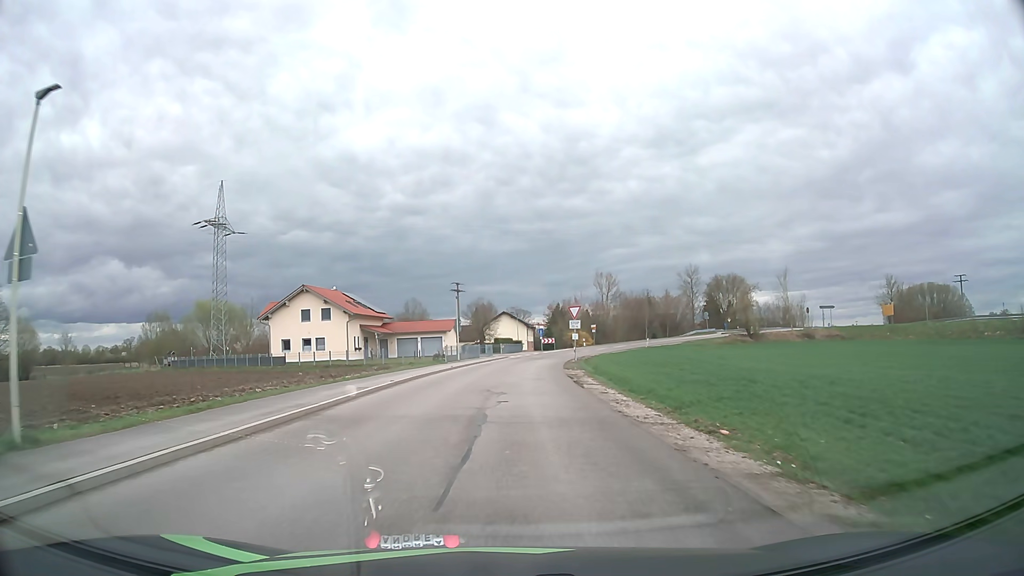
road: unclassified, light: Day
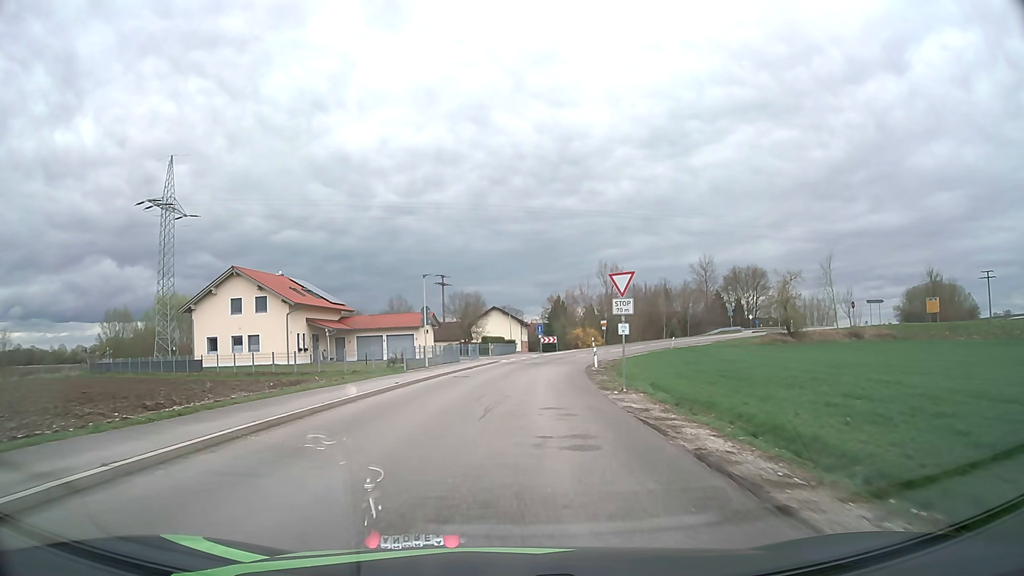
(+0.1, +16.8) m; +1°
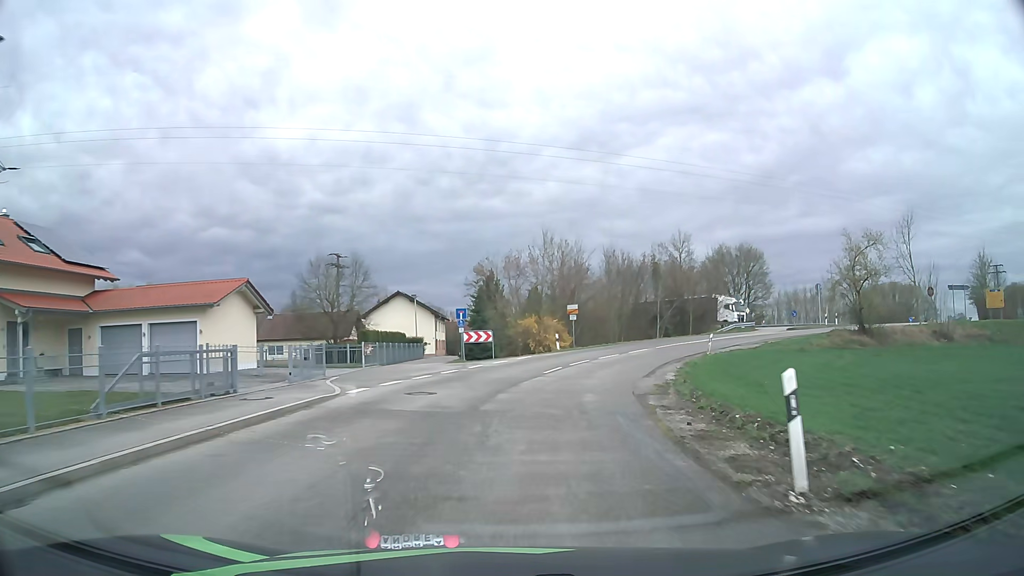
(+1.5, +31.3) m; +7°
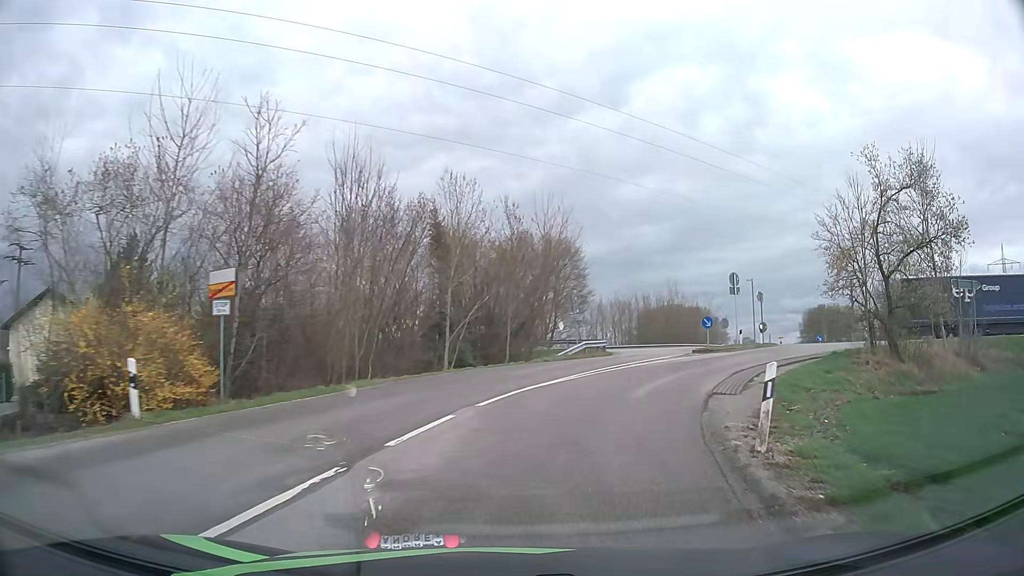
(+4.5, +28.2) m; +21°
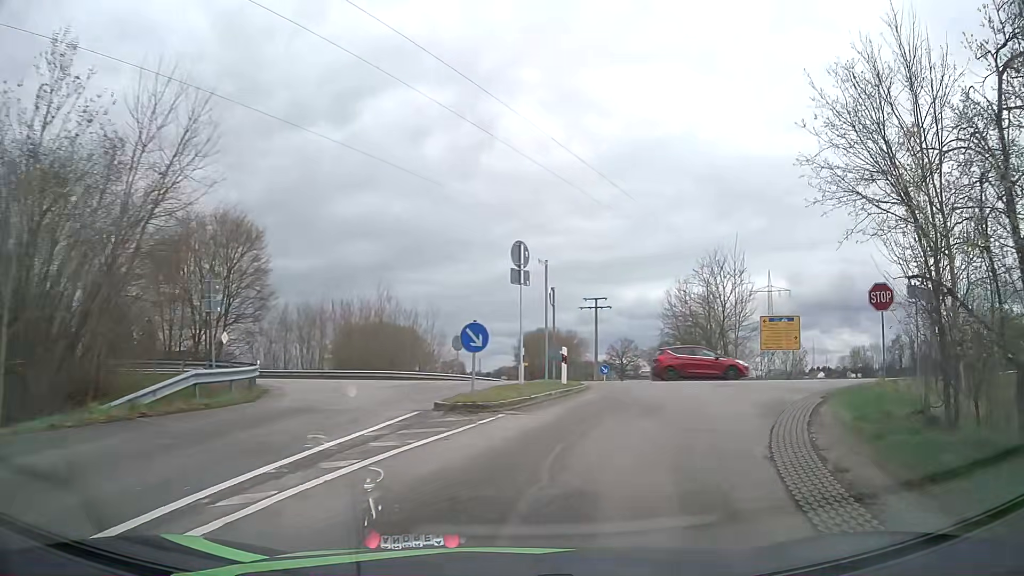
(+3.6, +17.8) m; +25°
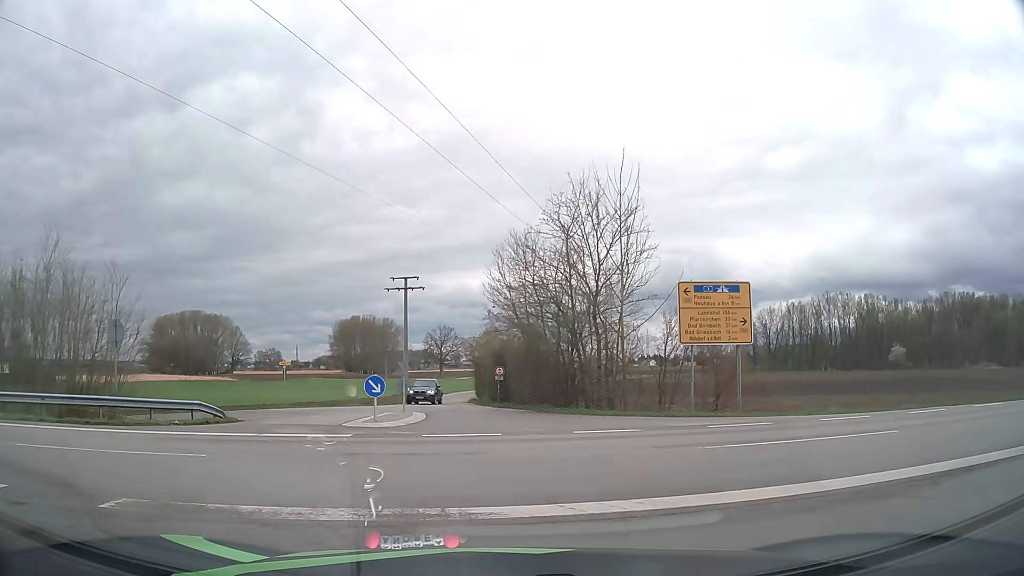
(+3.7, +19.0) m; +16°
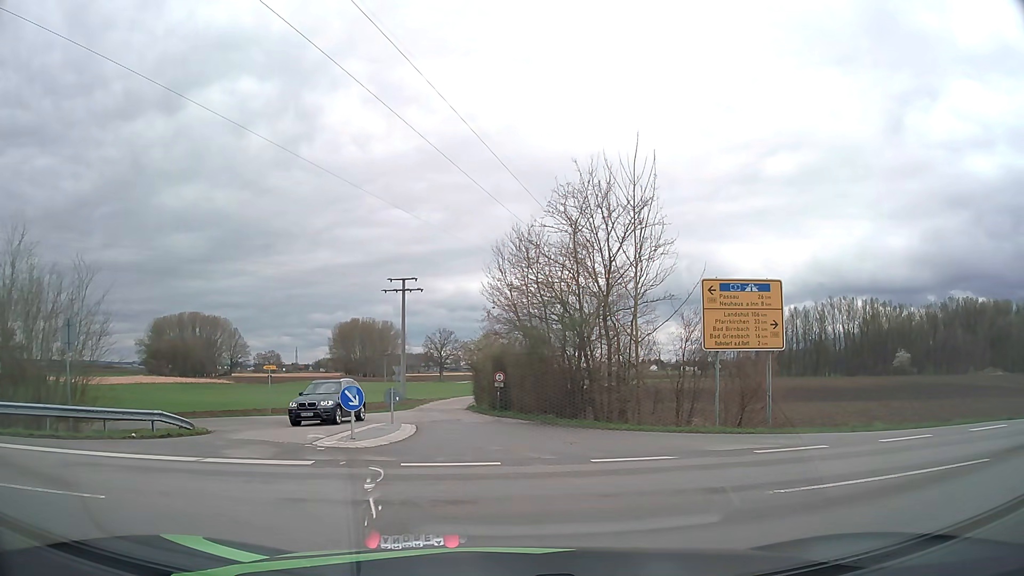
(0.0, +2.6) m; -1°
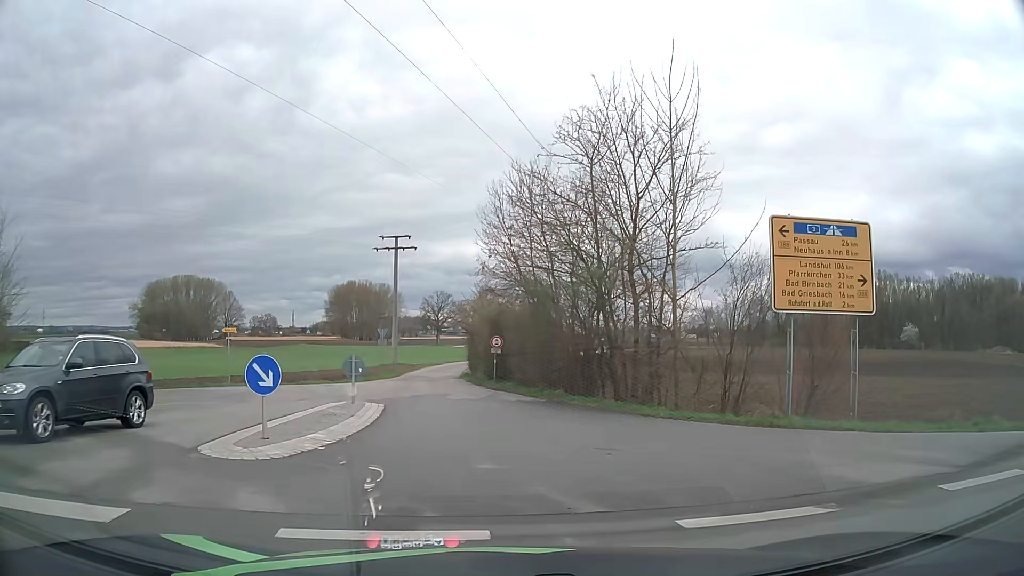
(0.0, +6.2) m; 0°
(0, +10) (-1, +20) (-8, +27) (-18, +28) (-28, +26) (-38, +24) (-47, +21) (-57, +19) (-67, +17) (-77, +15) m
